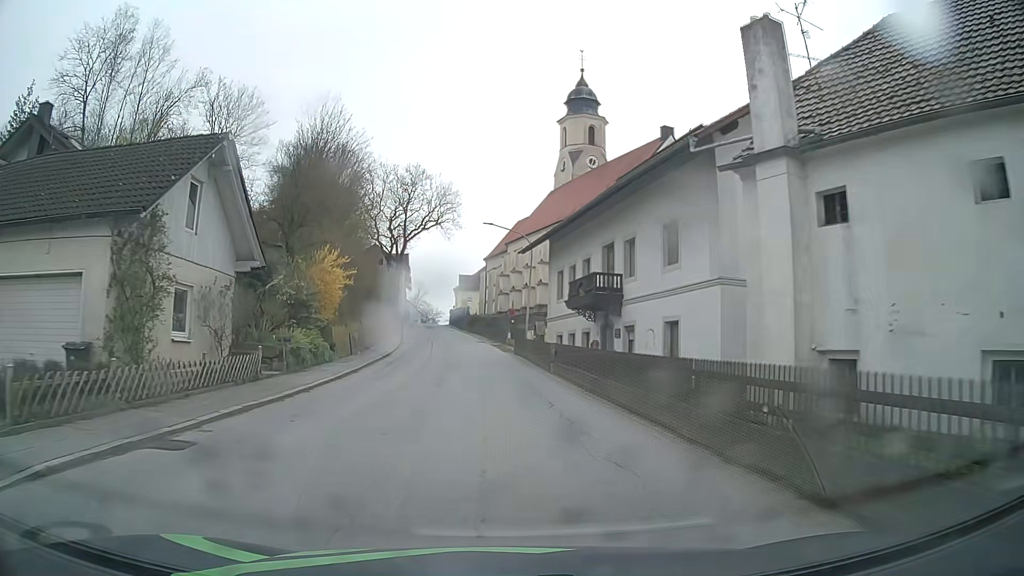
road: secondary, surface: asphalt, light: Day
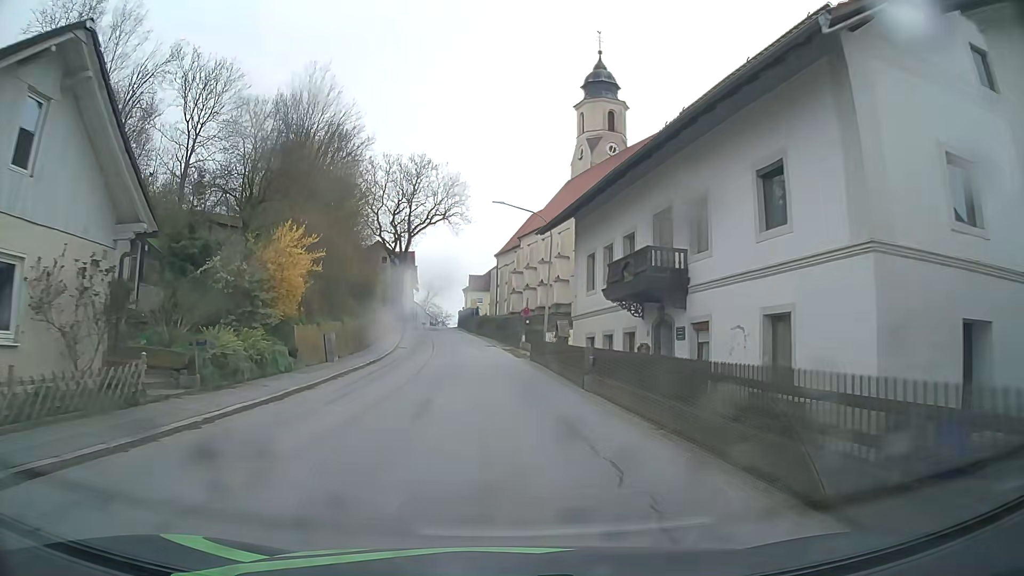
(-0.1, +7.1) m; -1°
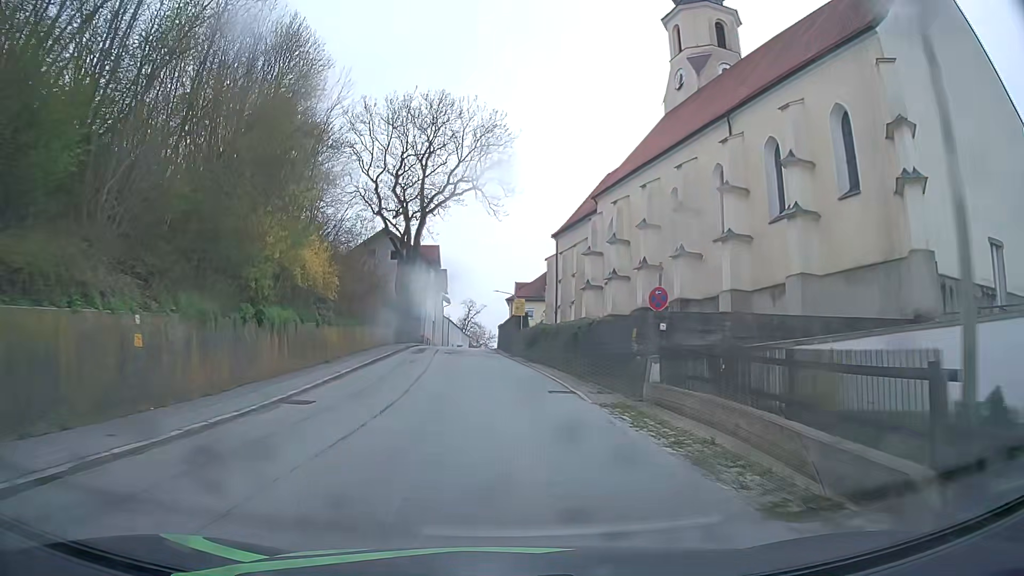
(-1.2, +28.4) m; -5°
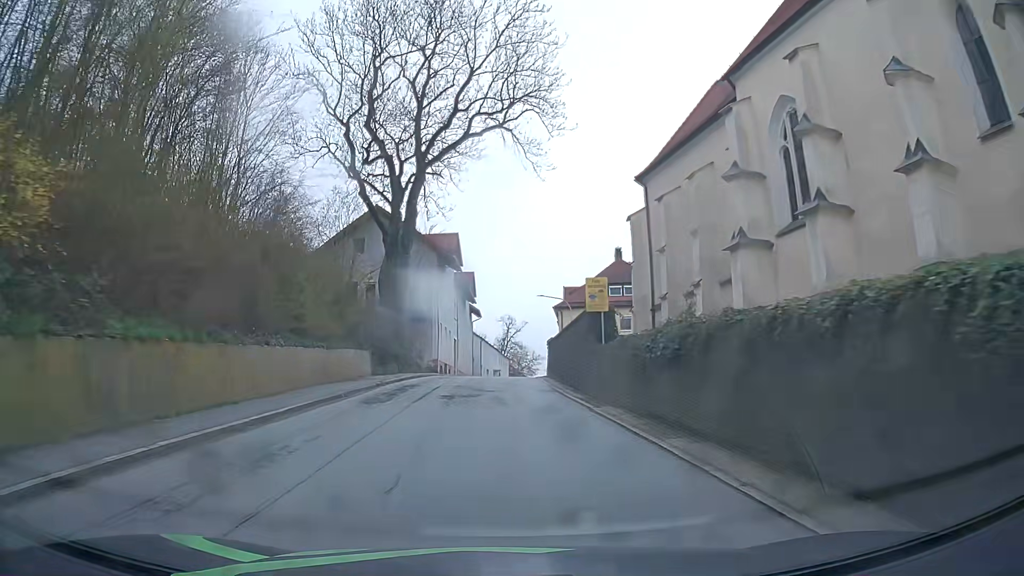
(-0.5, +21.6) m; -3°
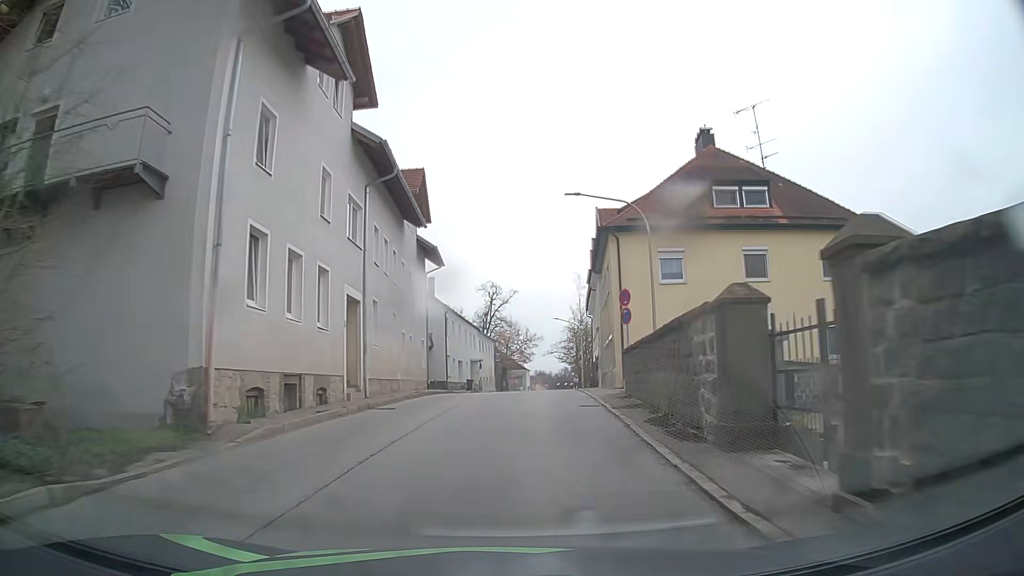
(-0.3, +35.3) m; 0°
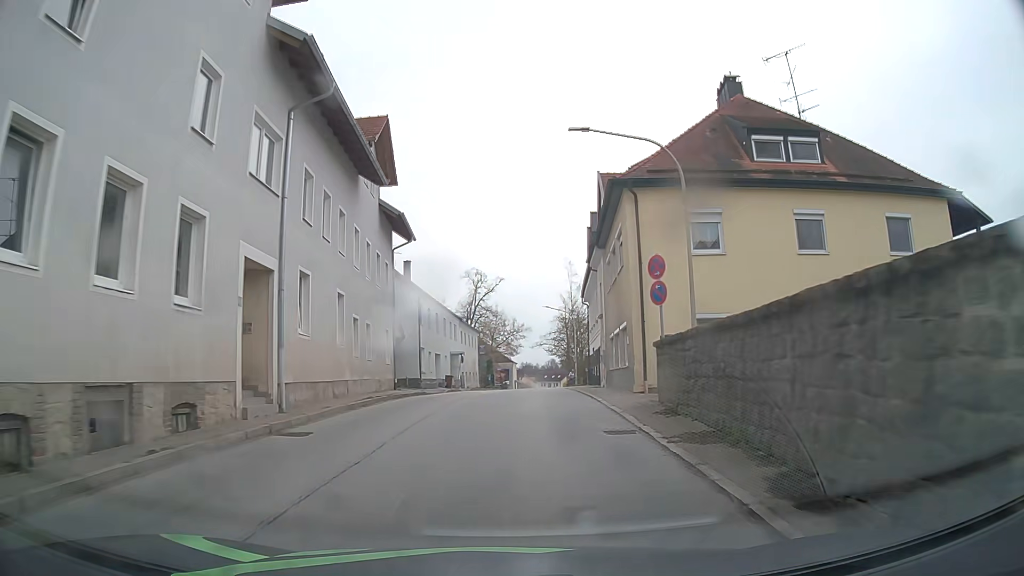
(+0.2, +6.8) m; +2°
(0, +10) (0, +20) (+1, +30) (+1, +40) (+2, +50) (+3, +60) (+4, +70) (+4, +80) (+5, +90) (+6, +100) m
